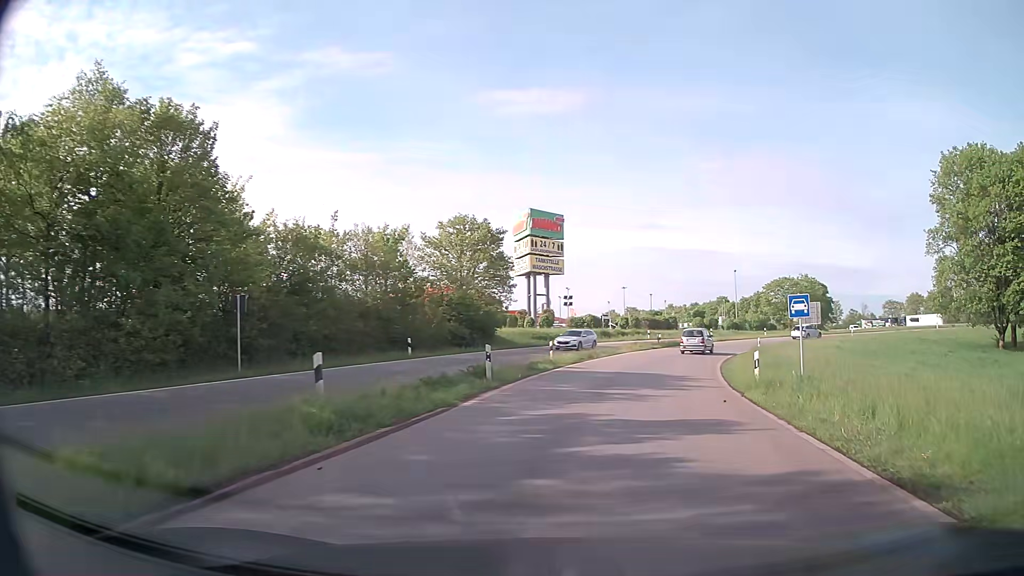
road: trunk_link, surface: asphalt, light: Day
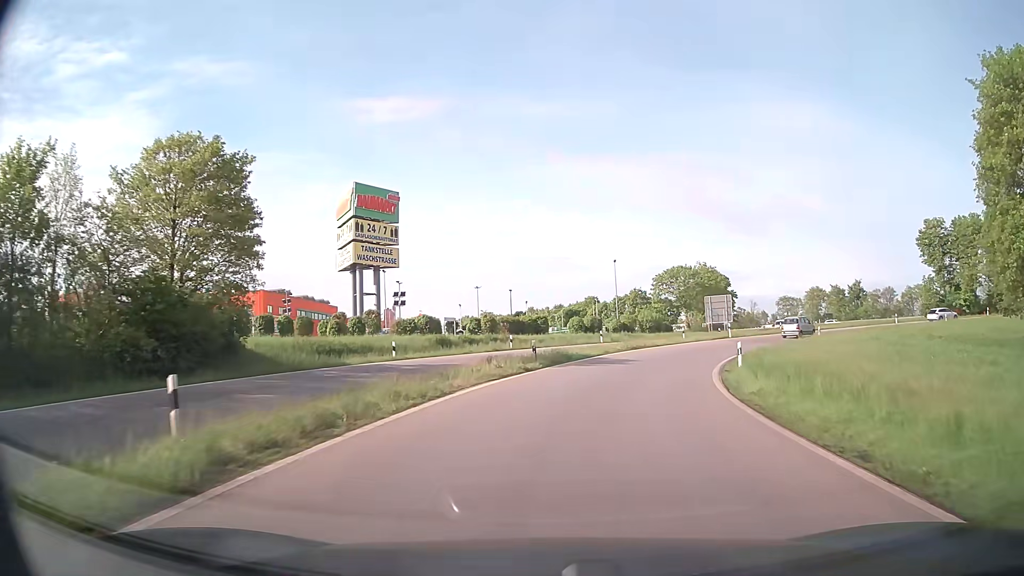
(+3.0, +24.0) m; +12°
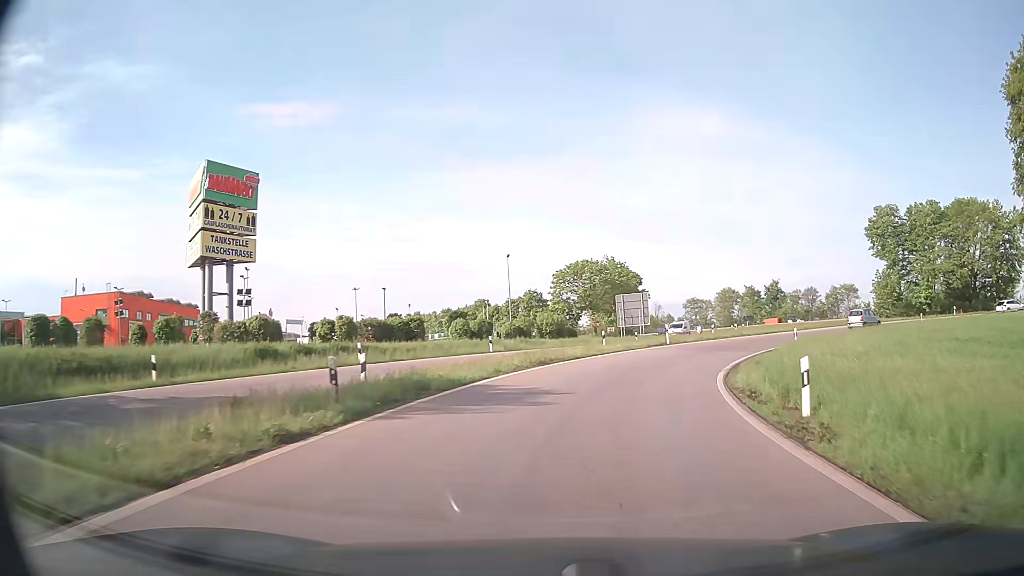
(+1.0, +13.8) m; +9°
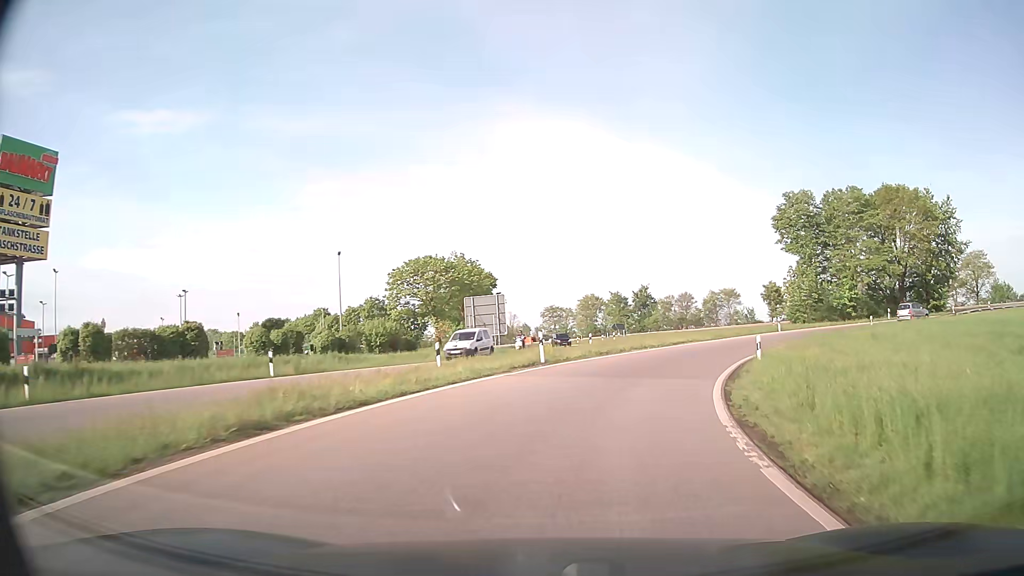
(+1.5, +14.2) m; +12°
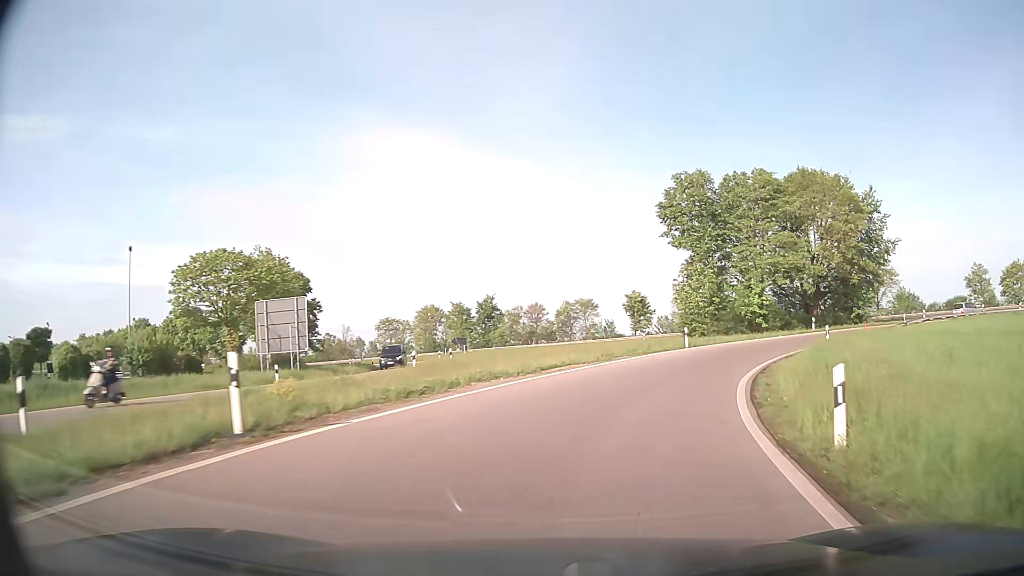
(+1.6, +14.4) m; +13°
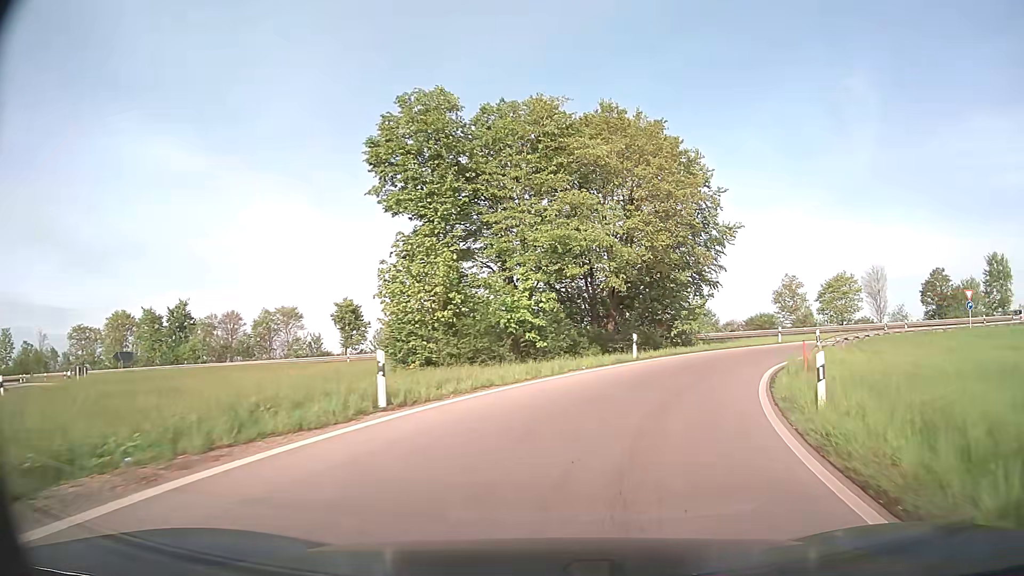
(+4.6, +21.5) m; +23°
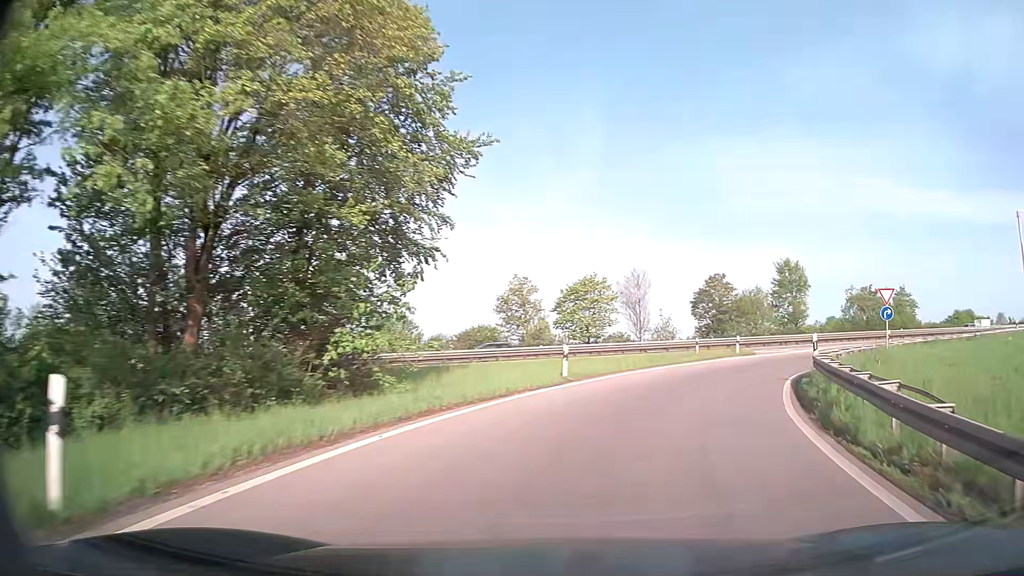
(+4.5, +21.9) m; +25°
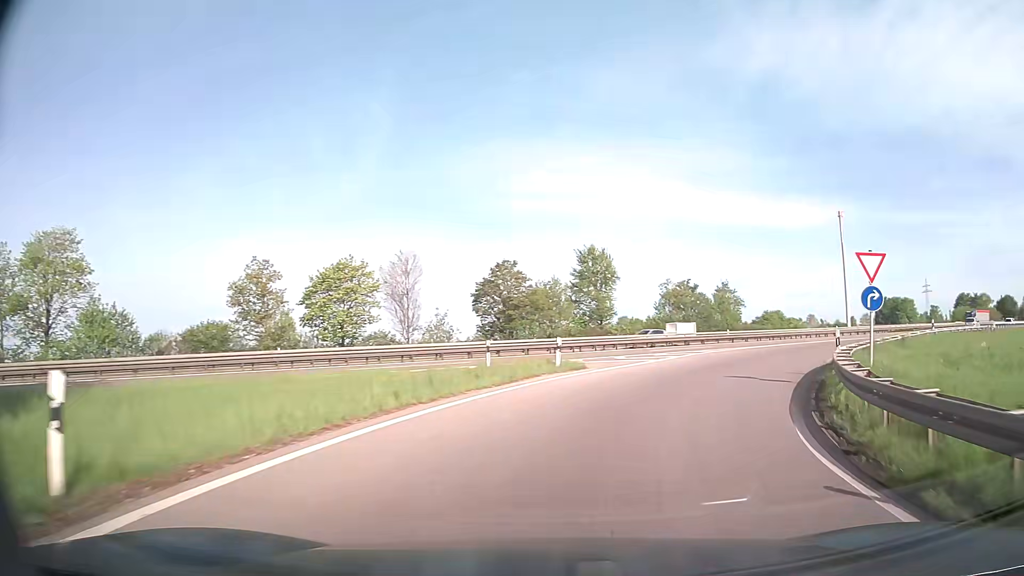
(+2.4, +14.8) m; +18°
(+1, +10) (+4, +19) (+9, +28) (+15, +36) (+22, +43) (+30, +50) (+37, +56) (+45, +62) (+53, +68) (+61, +74) m
